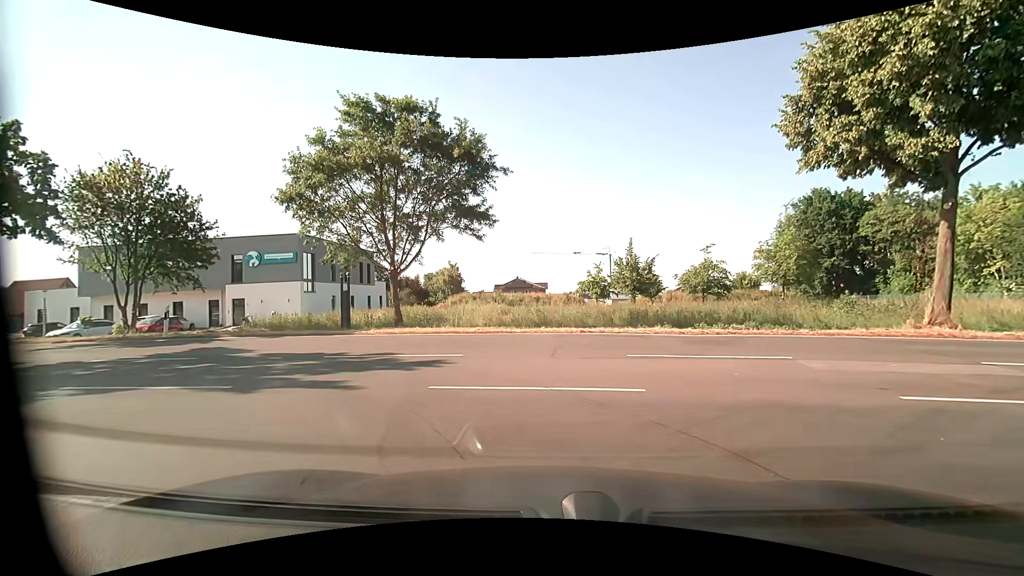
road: residential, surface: asphalt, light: Day
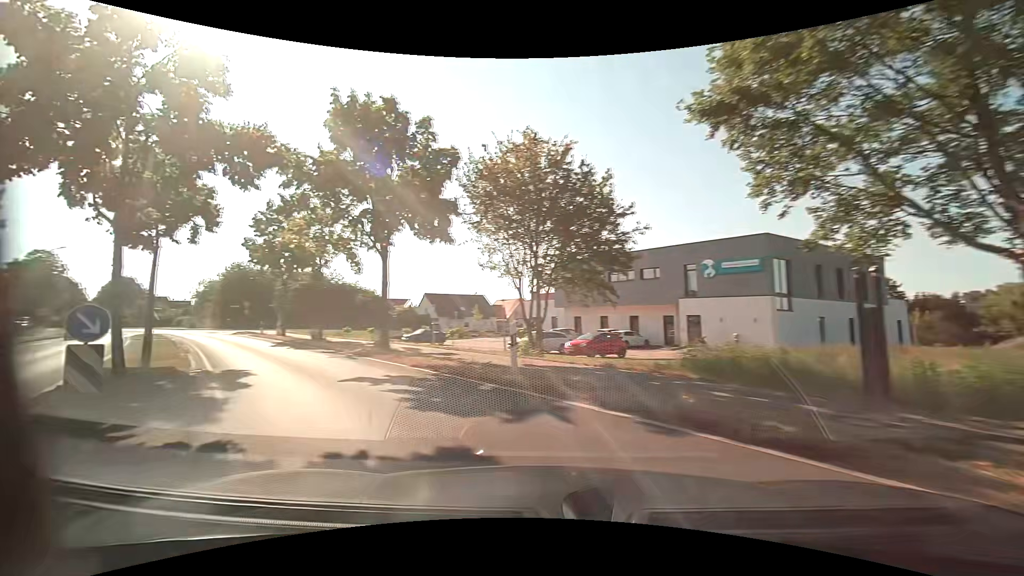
(-3.5, +11.3) m; -50°
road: primary
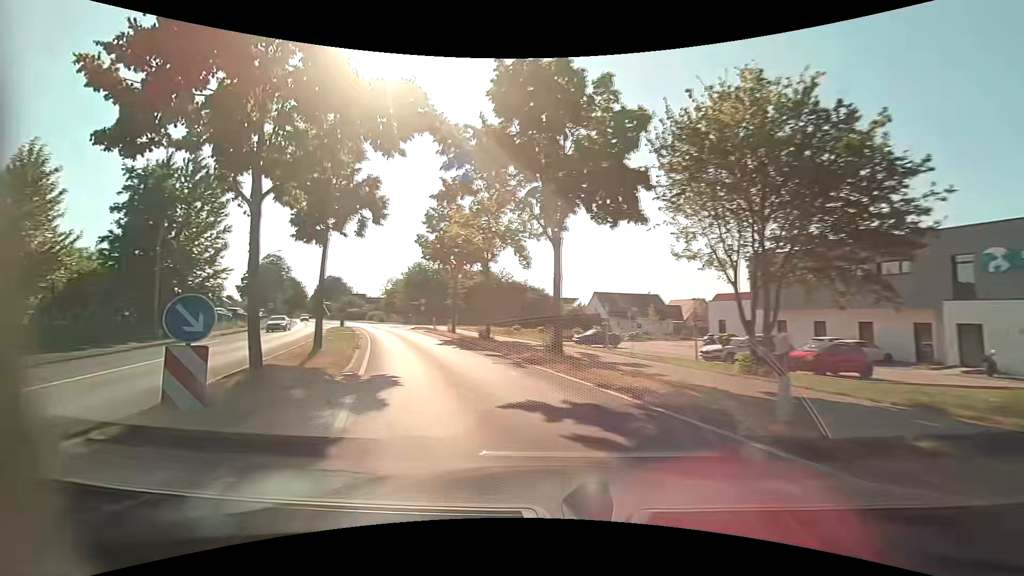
(-0.7, +3.5) m; -20°
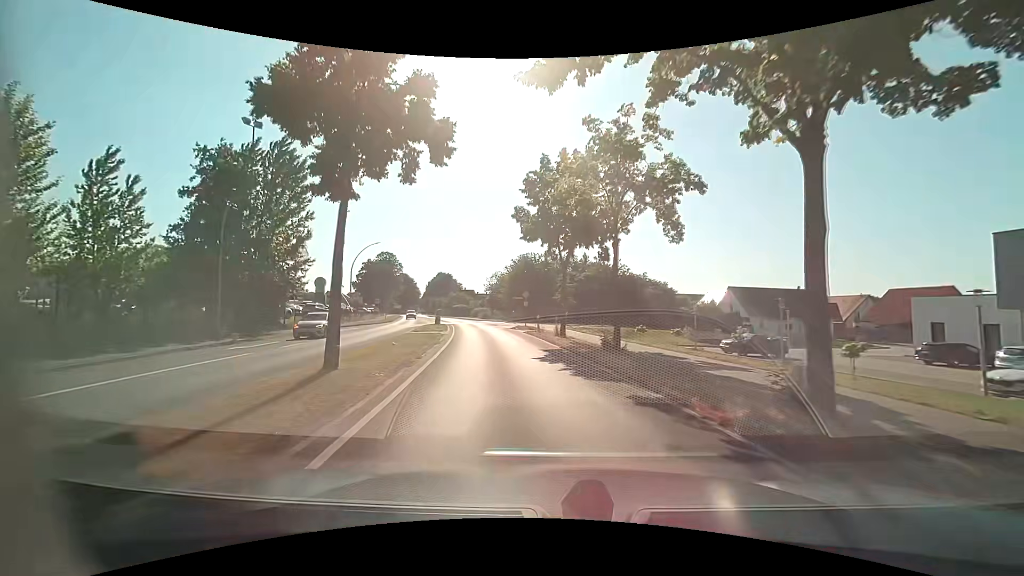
(-1.2, +8.4) m; -13°
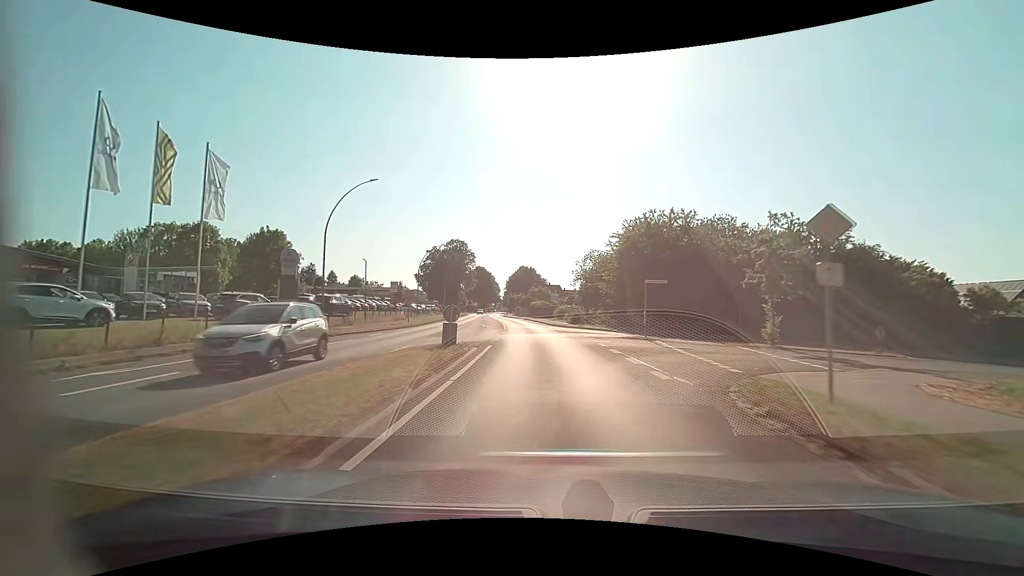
(-3.9, +32.0) m; -10°
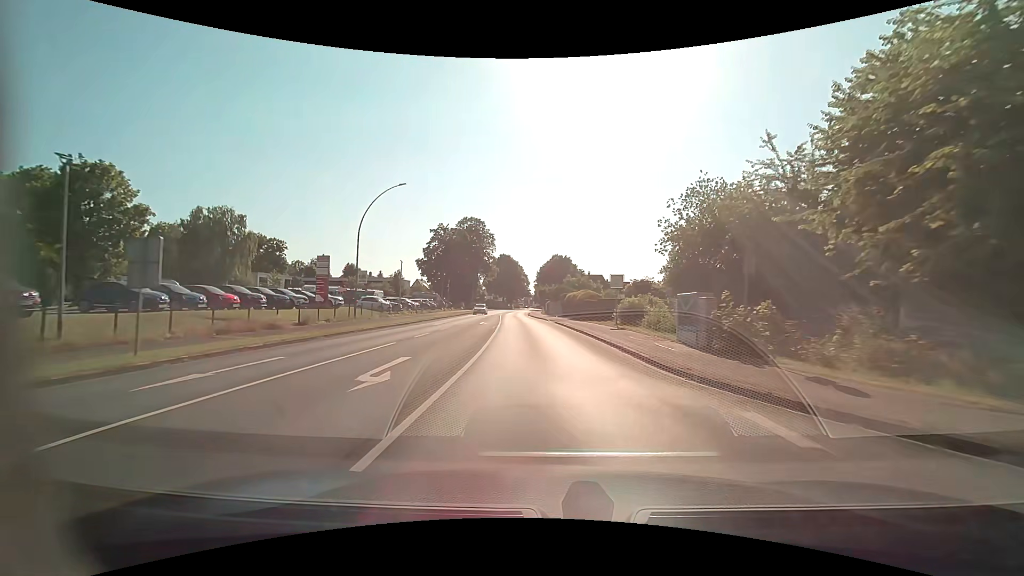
(-1.1, +32.3) m; -4°
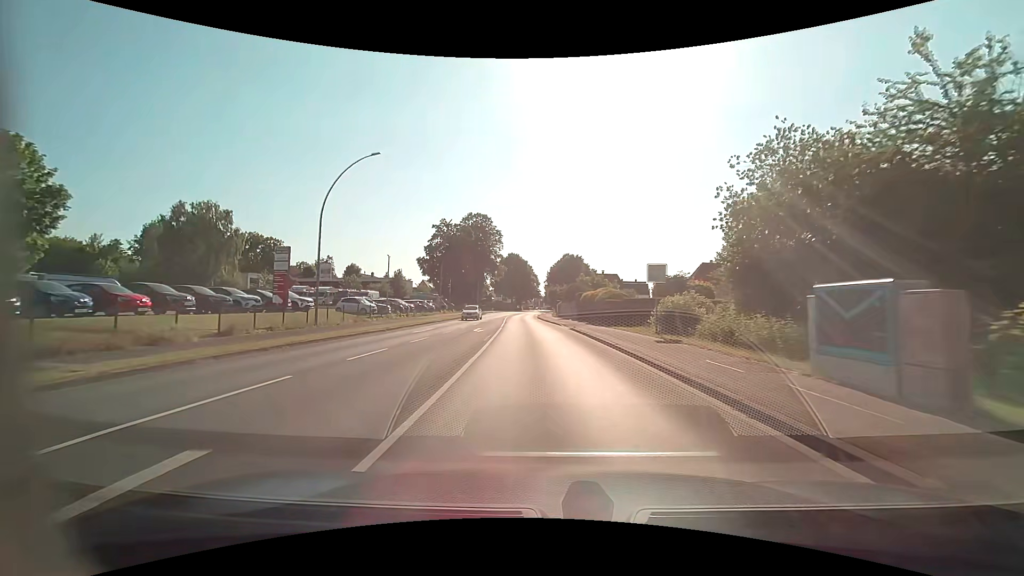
(-0.1, +8.0) m; -1°
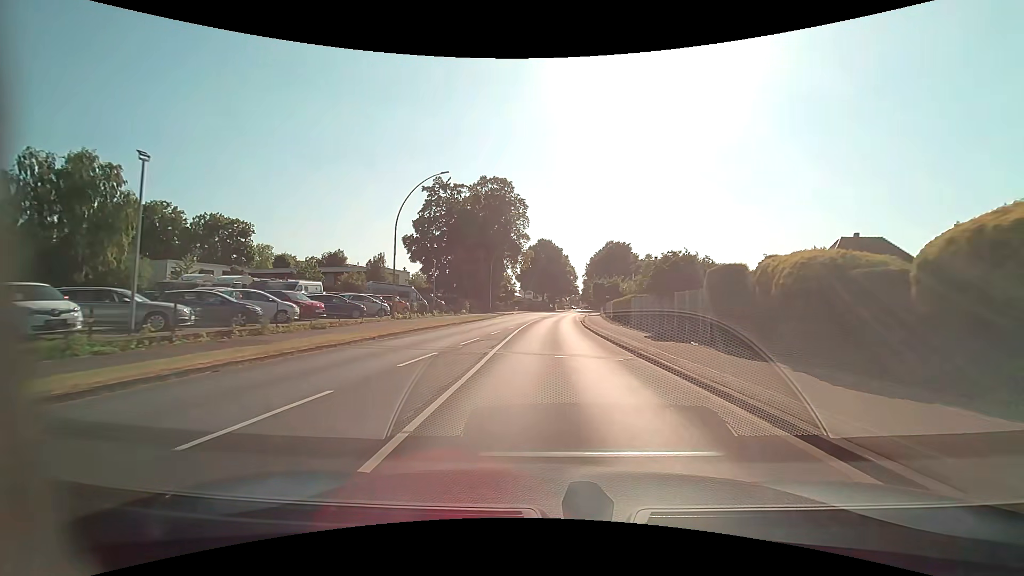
(-1.3, +32.4) m; -4°
(0, +10) (0, +20) (0, +30) (+1, +40) (+1, +50) (+2, +60) (+3, +70) (+4, +80) (+4, +90) (+5, +100) m
